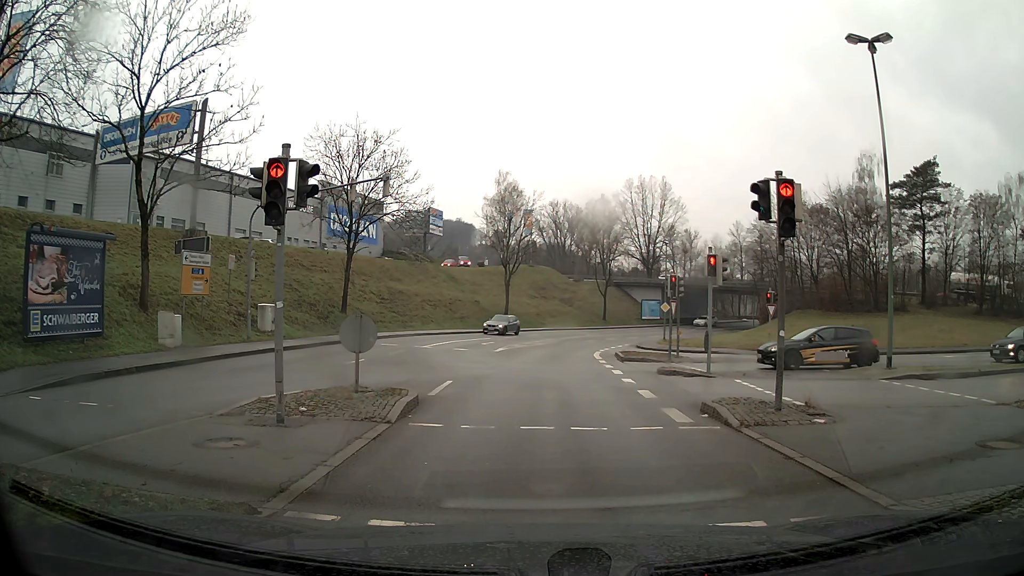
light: Day
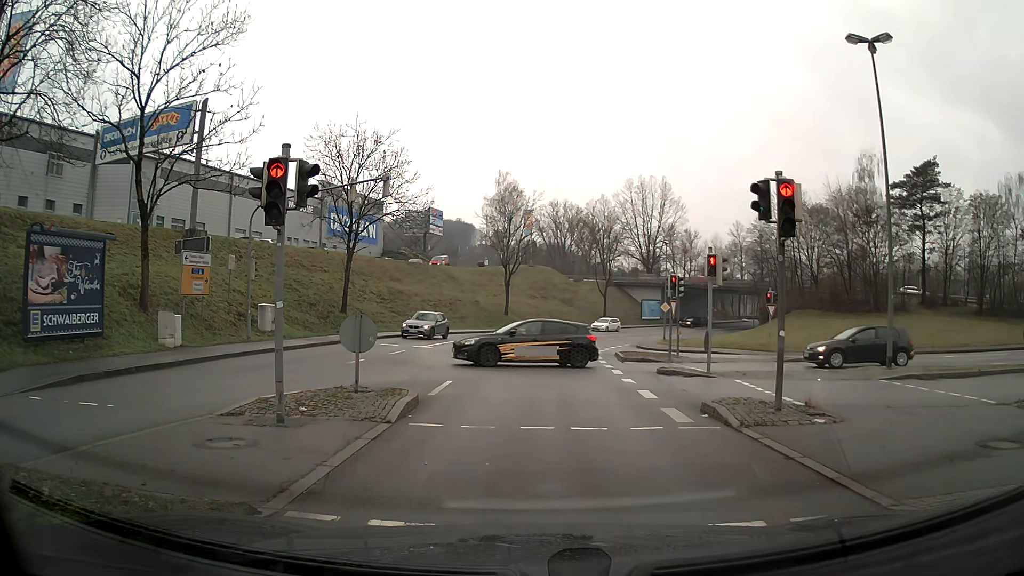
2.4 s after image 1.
(0.0, 0.0) m; 0°
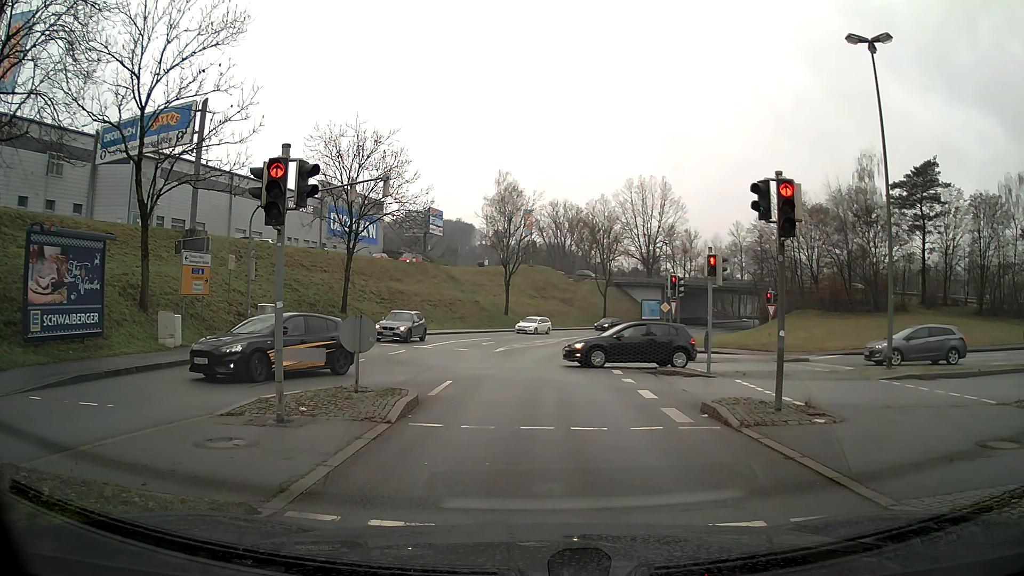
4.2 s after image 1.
(0.0, 0.0) m; 0°
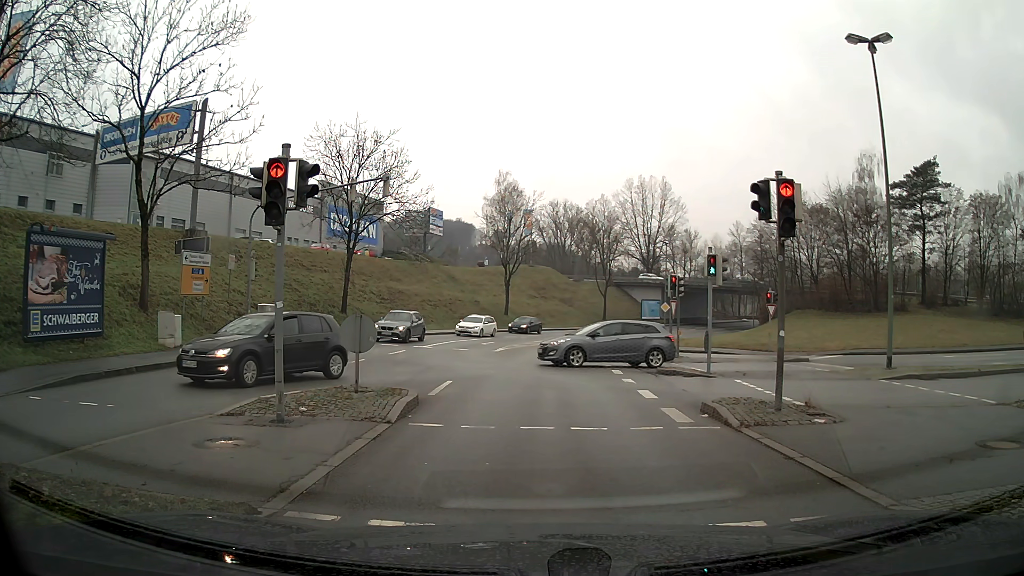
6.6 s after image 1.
(0.0, 0.0) m; 0°
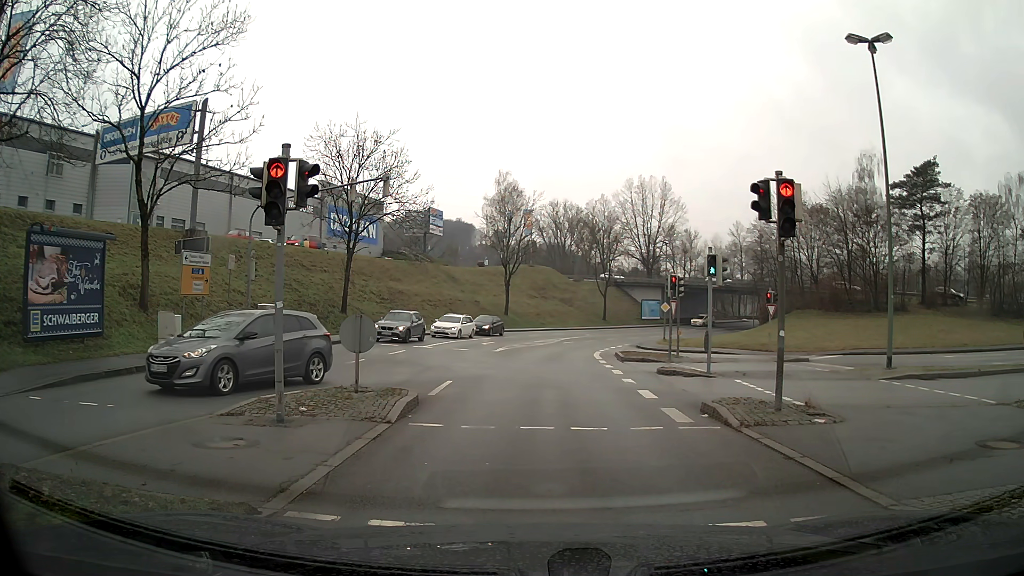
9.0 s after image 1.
(0.0, 0.0) m; 0°
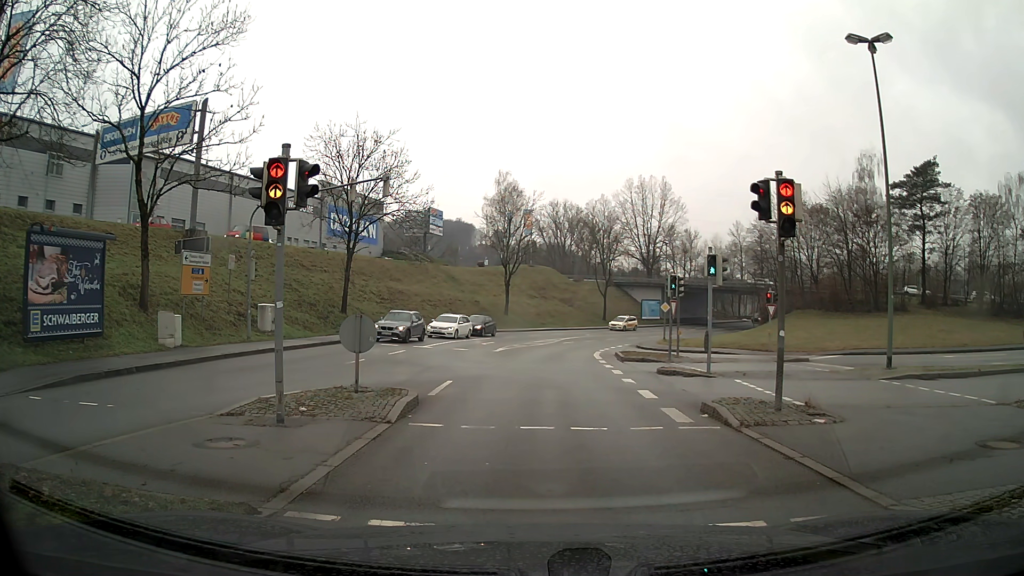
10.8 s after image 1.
(0.0, 0.0) m; 0°
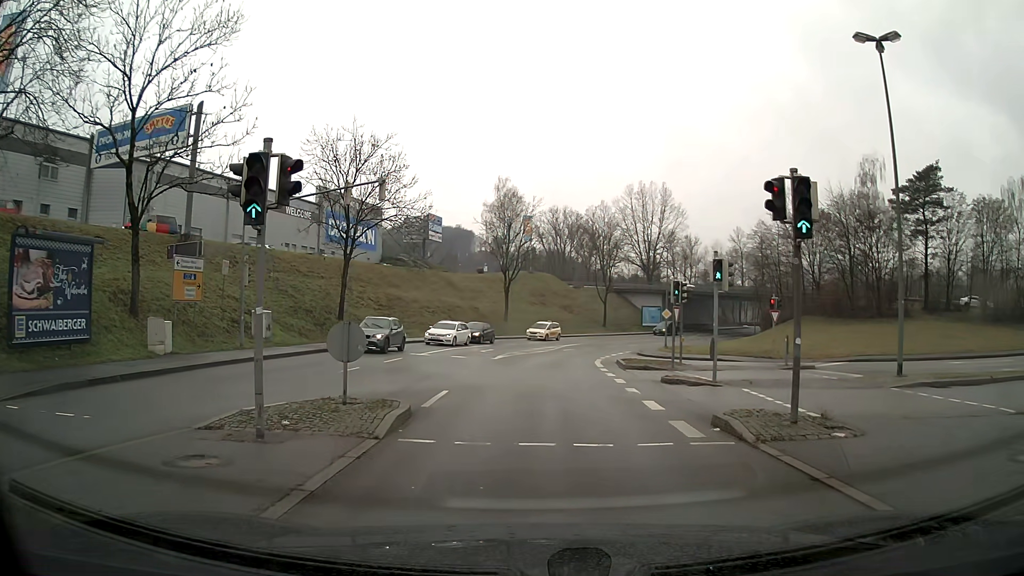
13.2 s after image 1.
(0.0, +0.8) m; +1°
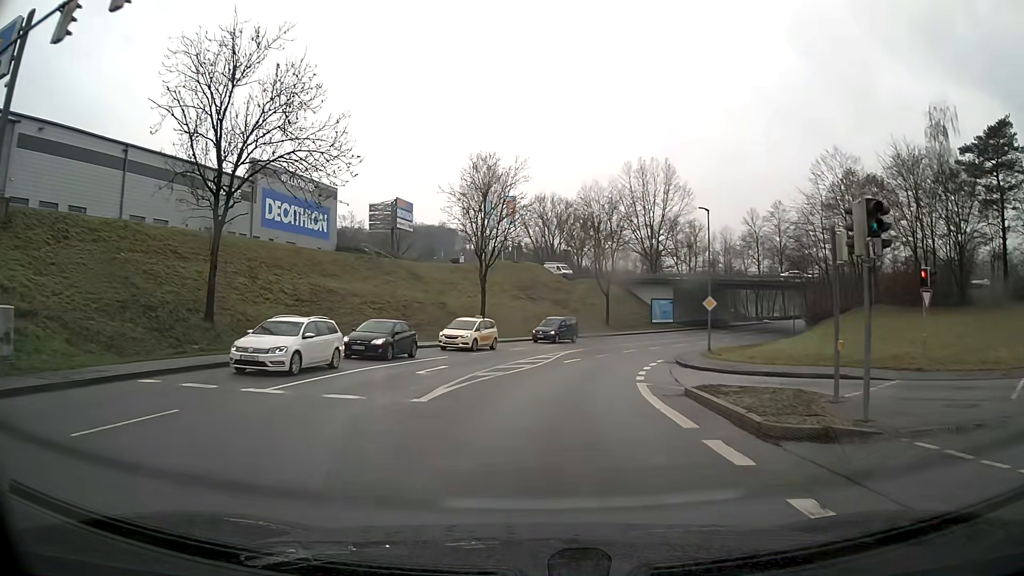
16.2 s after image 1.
(+0.2, +17.7) m; +2°
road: tertiary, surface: asphalt
